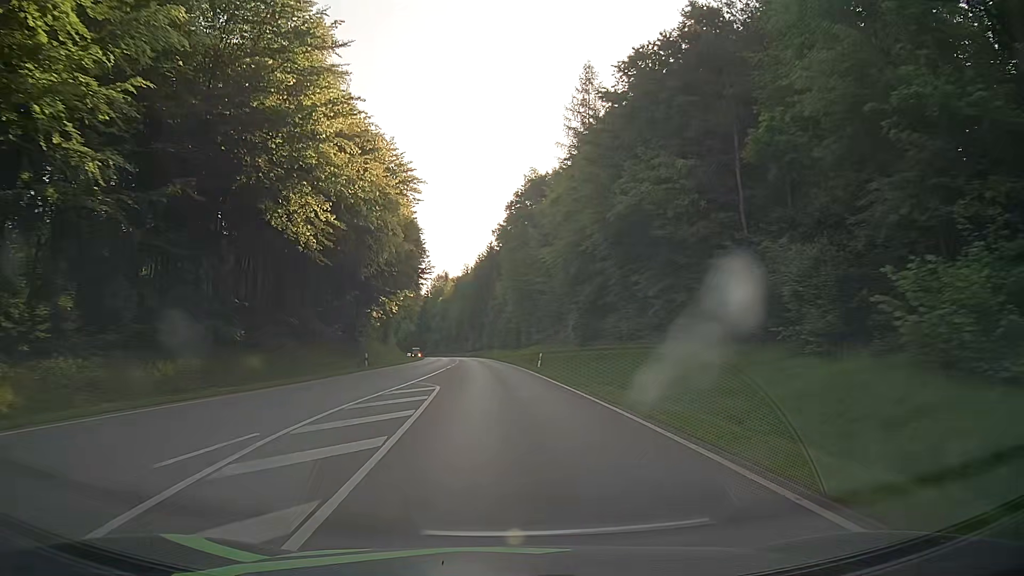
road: secondary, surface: asphalt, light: Day
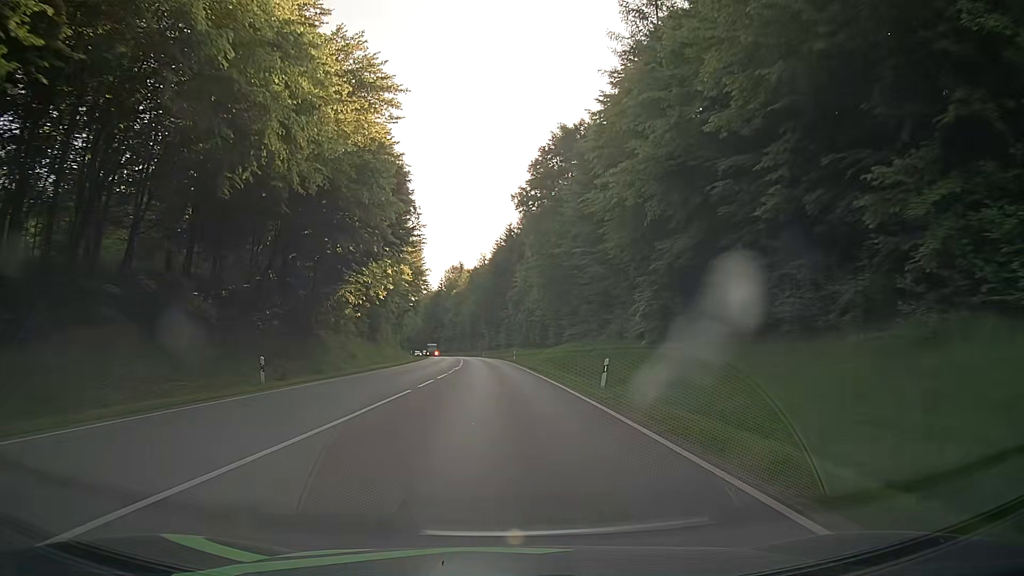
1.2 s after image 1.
(-0.5, +21.7) m; -2°
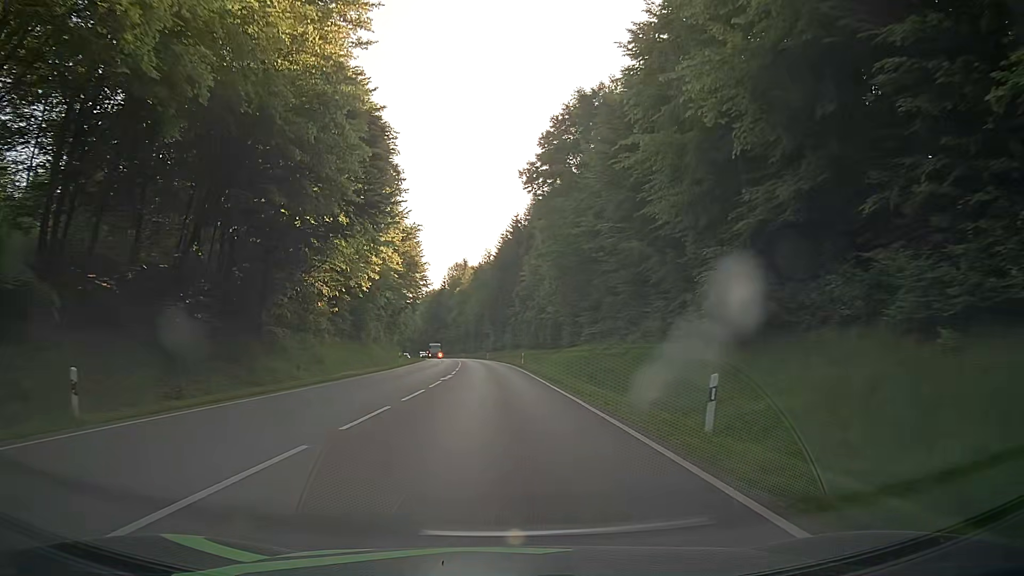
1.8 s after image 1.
(-0.1, +10.8) m; -1°
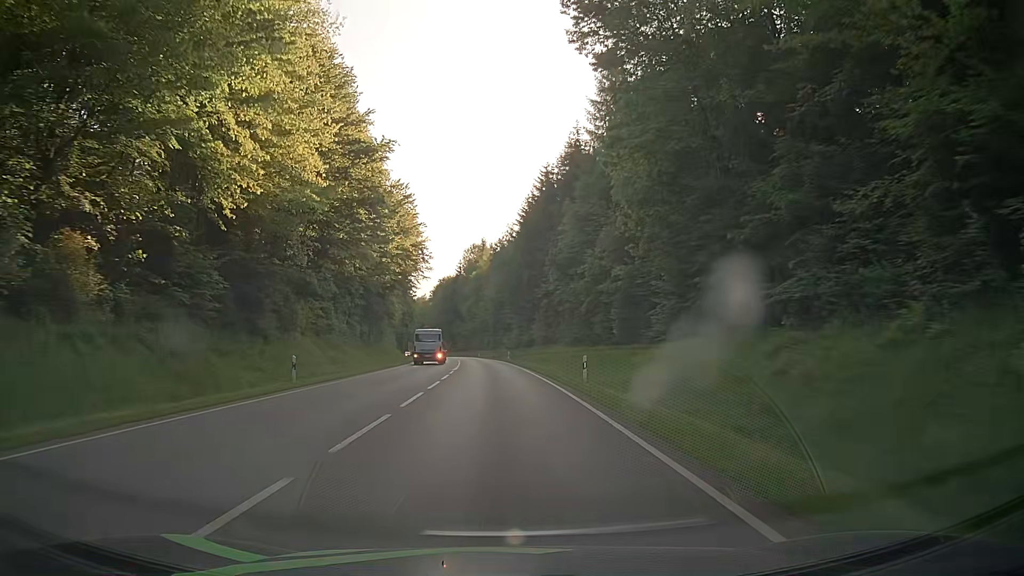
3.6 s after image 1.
(-0.3, +32.5) m; -2°
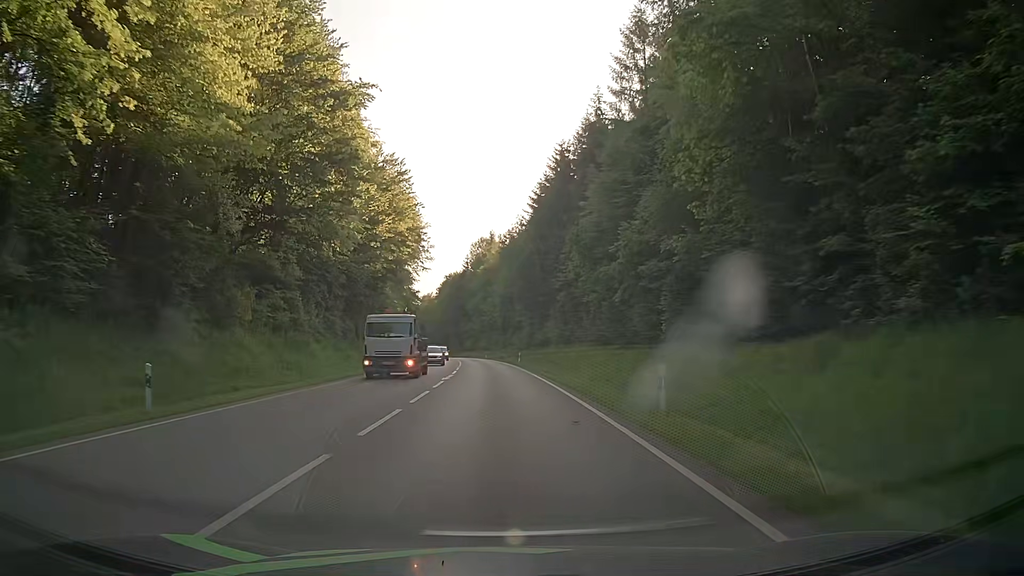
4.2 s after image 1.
(-0.1, +10.8) m; -1°
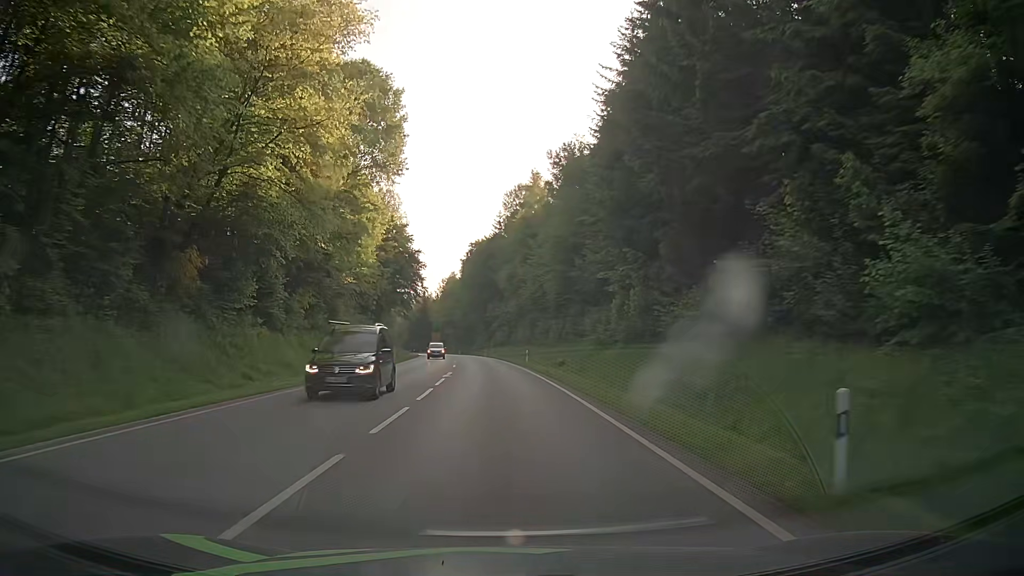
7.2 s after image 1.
(-1.6, +54.1) m; -3°
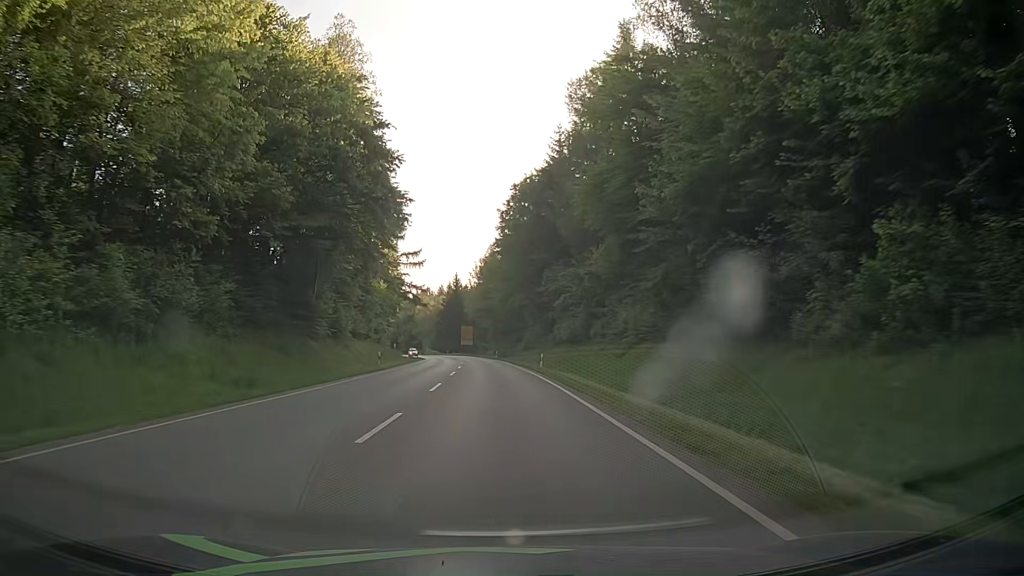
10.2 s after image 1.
(-1.9, +54.0) m; -4°
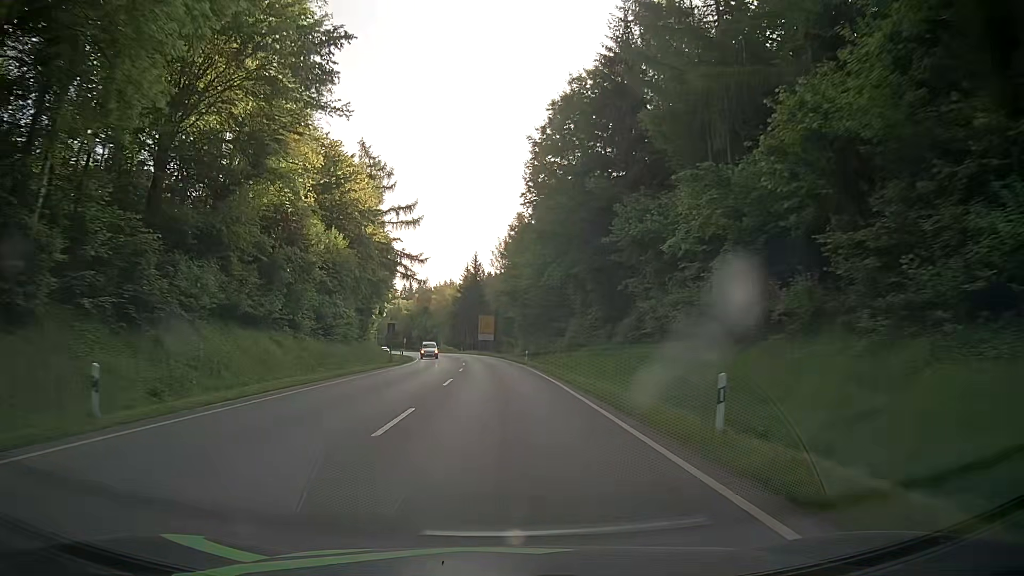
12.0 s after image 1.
(-0.5, +32.5) m; -2°
(0, +10) (0, +20) (-1, +30) (-1, +40) (-2, +50) (-3, +60) (-4, +70) (-6, +80) (-7, +90) (-9, +99) m
